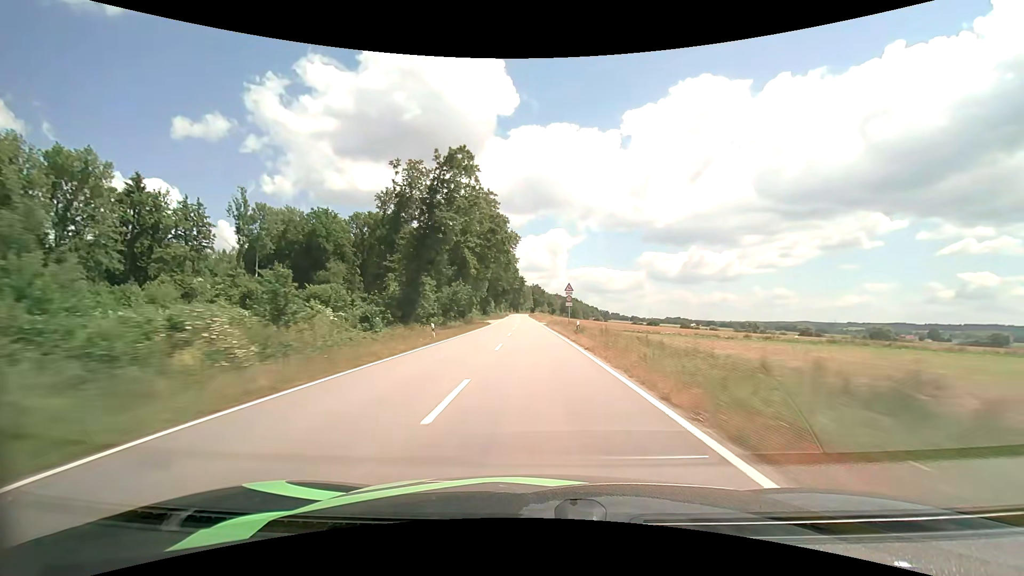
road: tertiary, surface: asphalt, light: Day
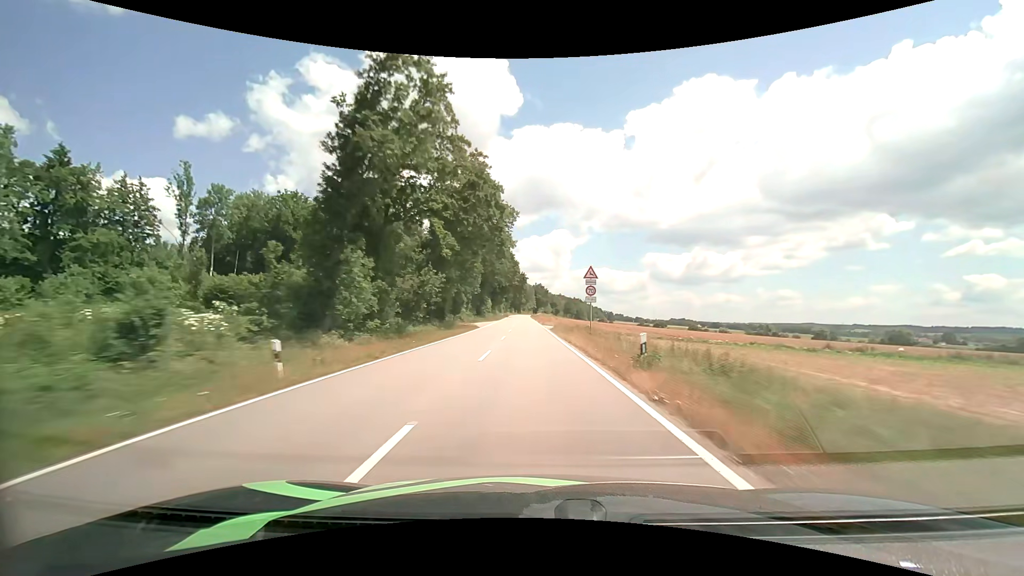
(0.0, +16.4) m; 0°
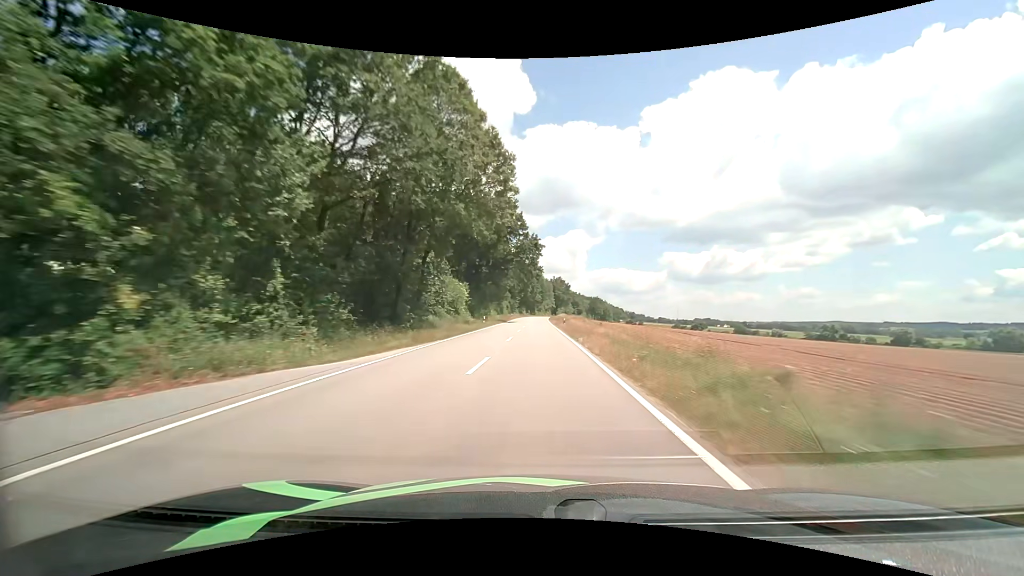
(-1.4, +65.7) m; -2°
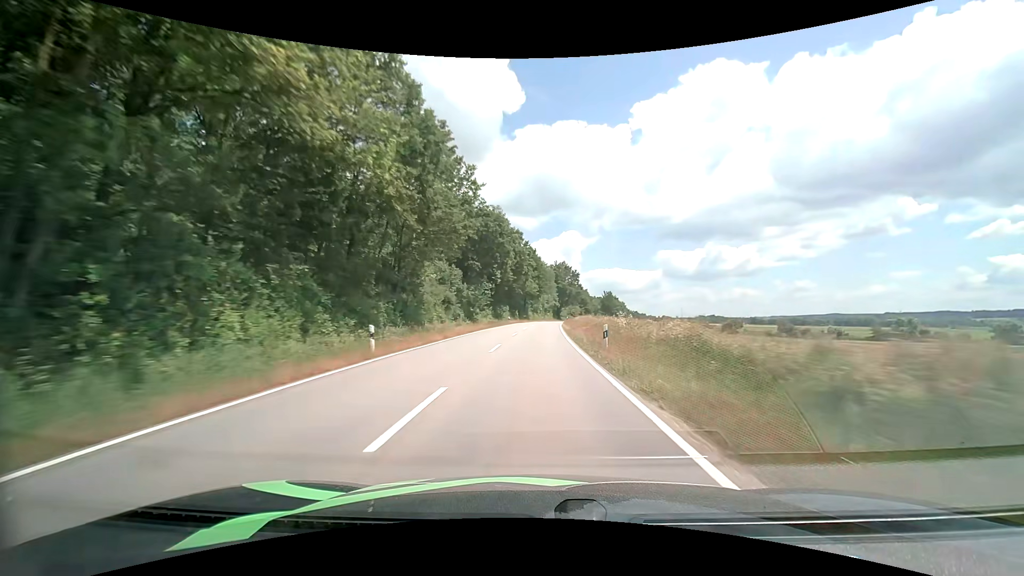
(+0.1, +80.8) m; 0°
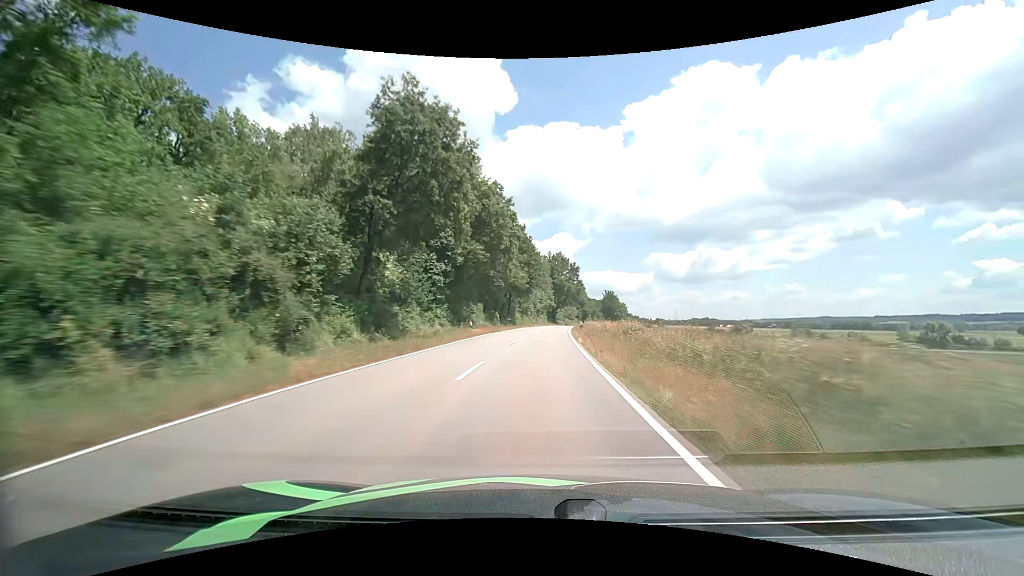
(+0.2, +31.7) m; +1°
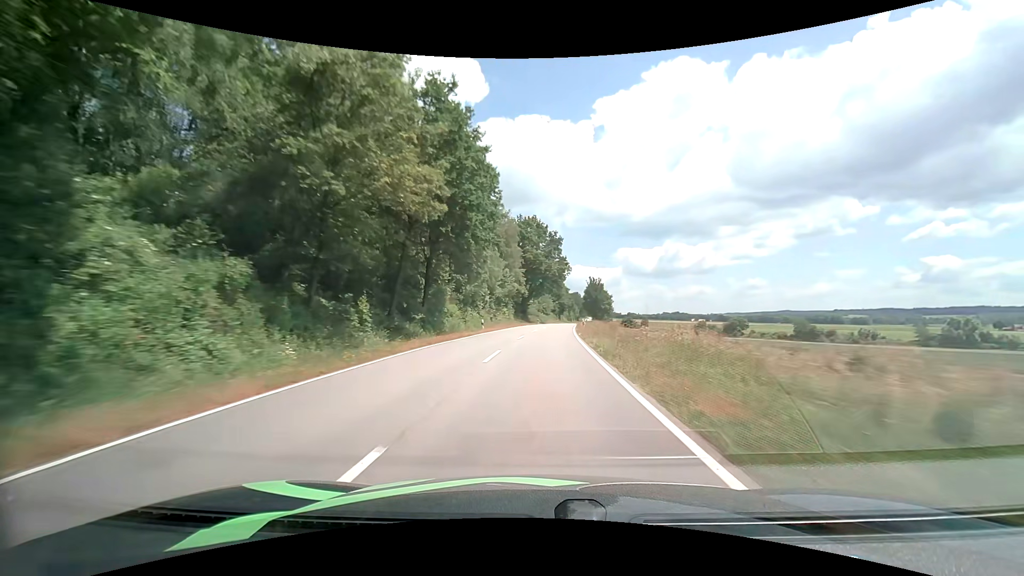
(+1.4, +46.3) m; +4°
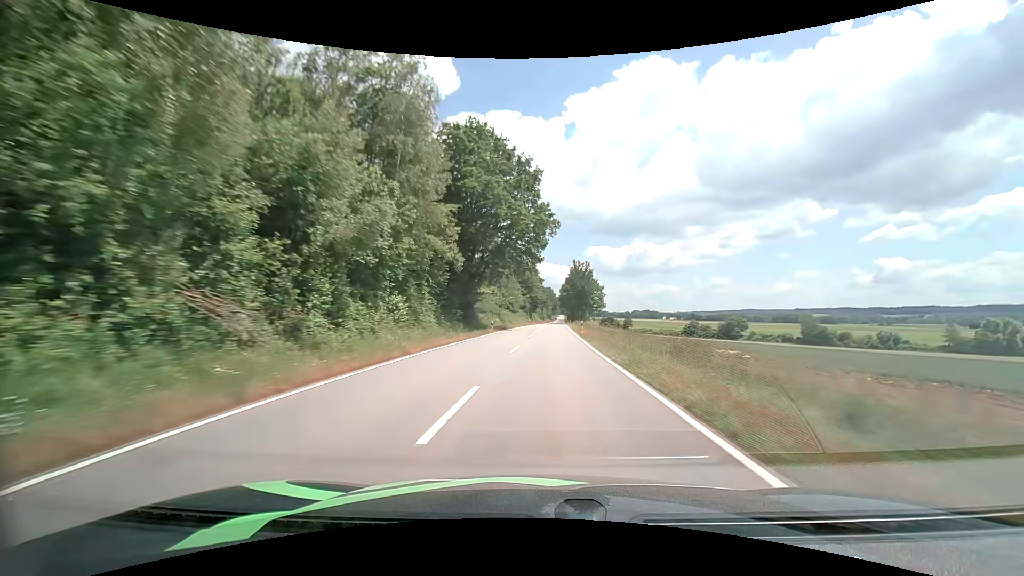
(+1.2, +45.3) m; +3°
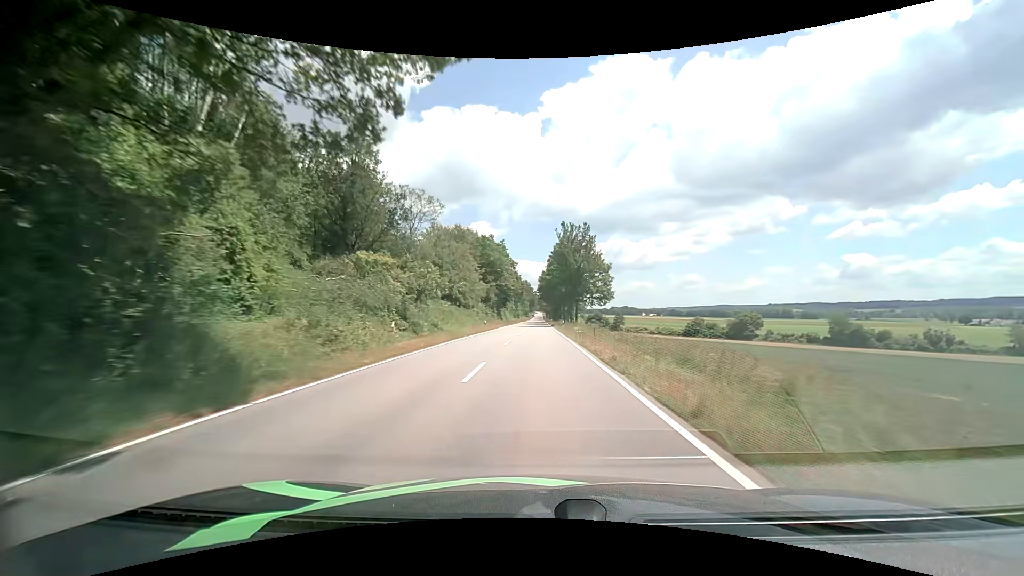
(+1.4, +45.0) m; +3°
(0, +10) (0, +20) (0, +30) (0, +40) (0, +50) (0, +60) (0, +70) (0, +80) (0, +90) (0, +100) m
